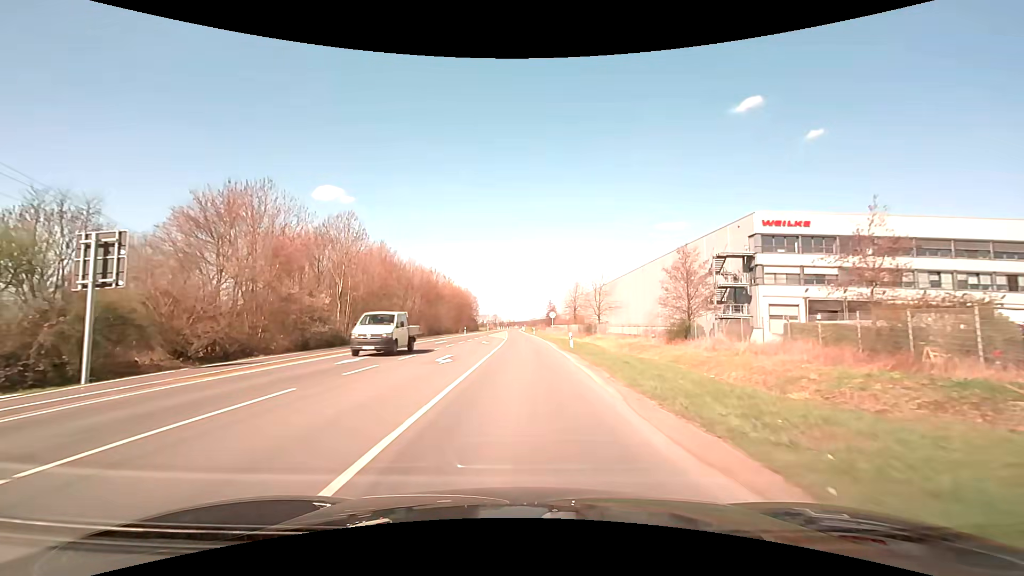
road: secondary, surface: asphalt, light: Day
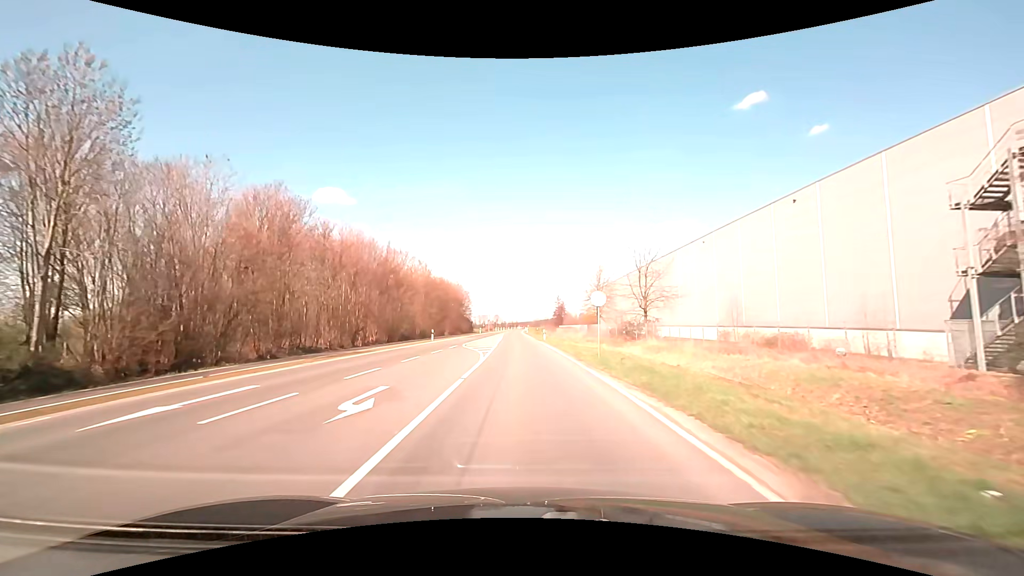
(-0.2, +30.5) m; 0°
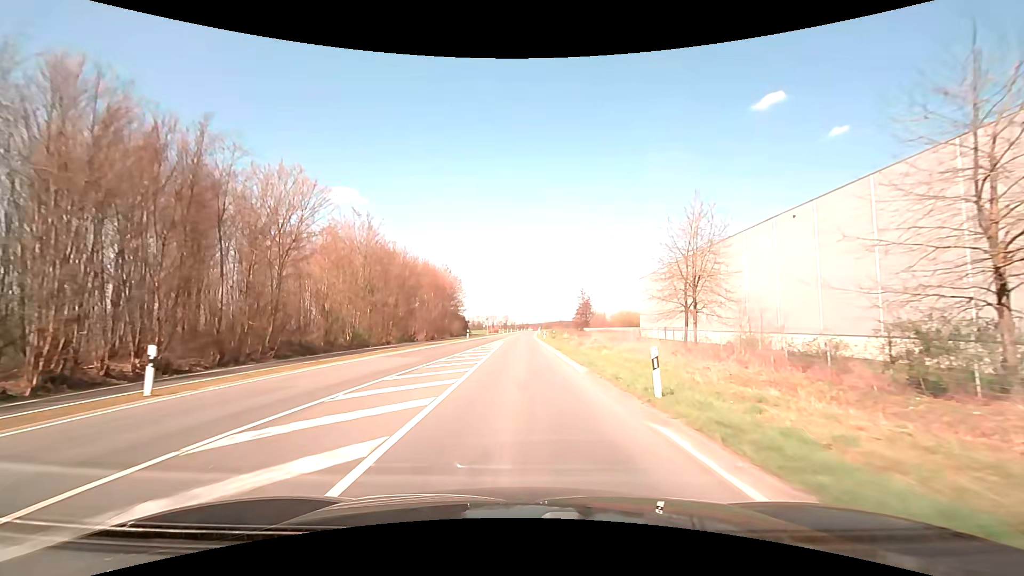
(-0.7, +38.6) m; -2°
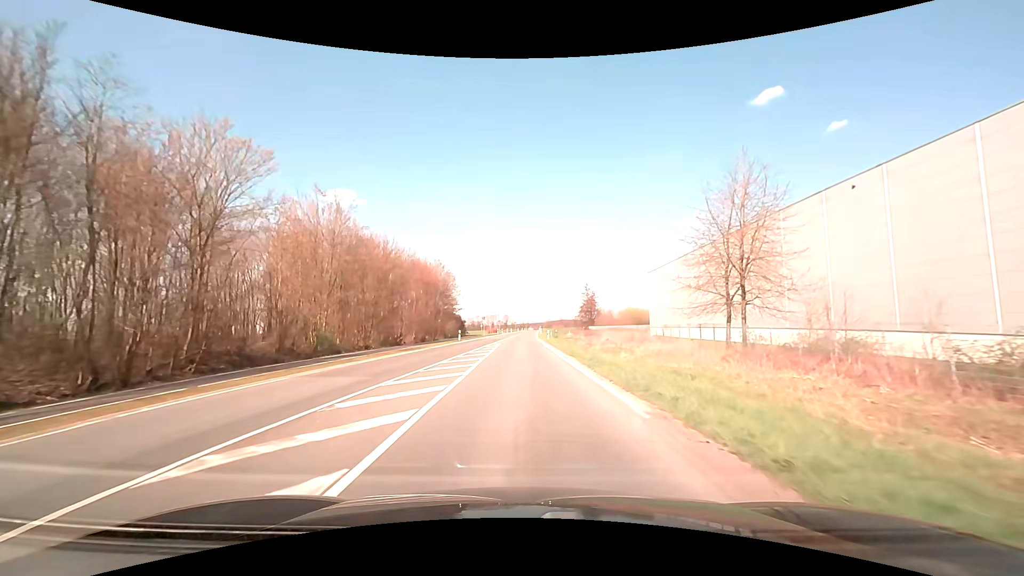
(0.0, +8.3) m; 0°
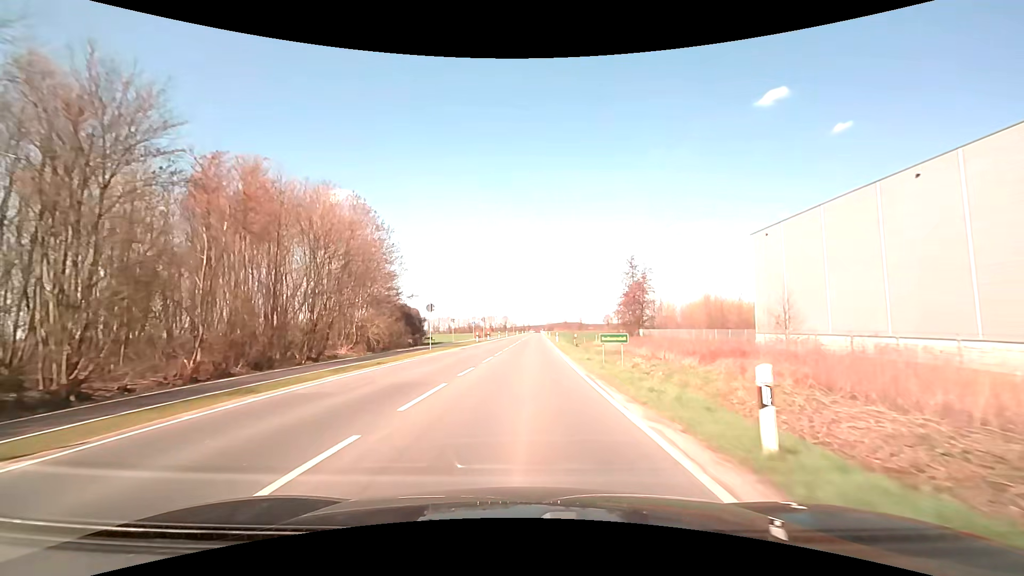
(-0.4, +47.1) m; 0°
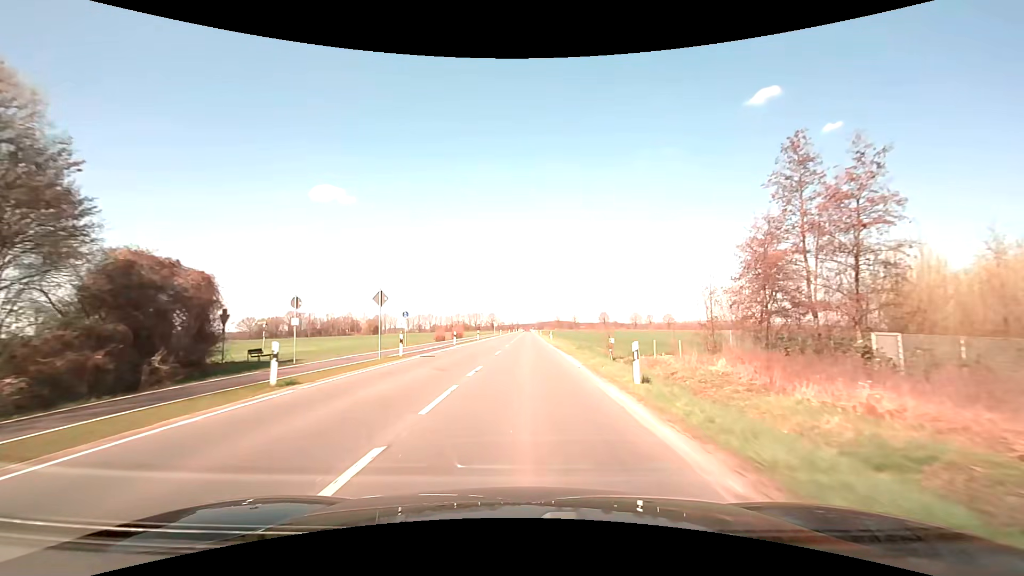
(+0.7, +43.5) m; +1°
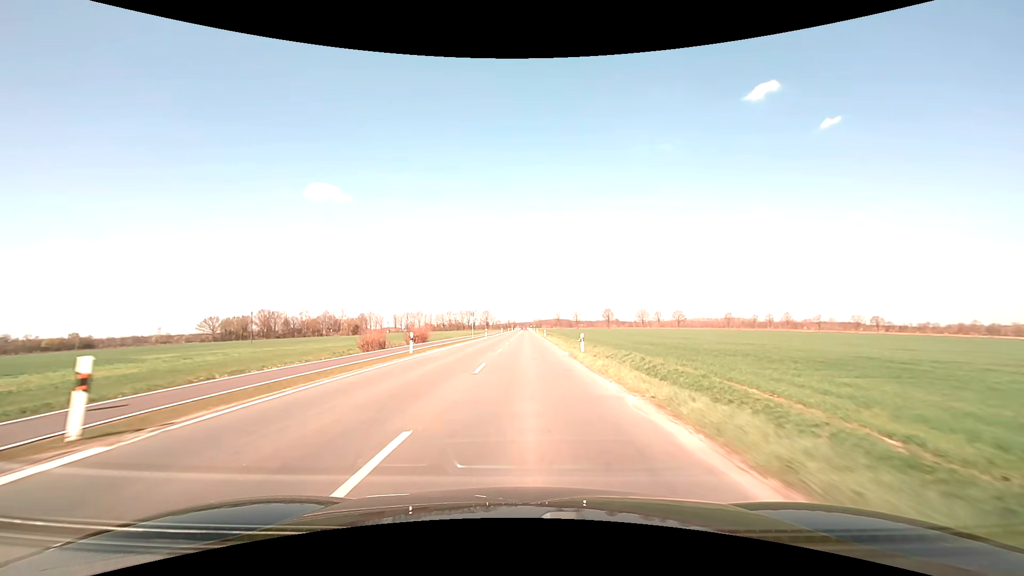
(+0.2, +35.8) m; 0°
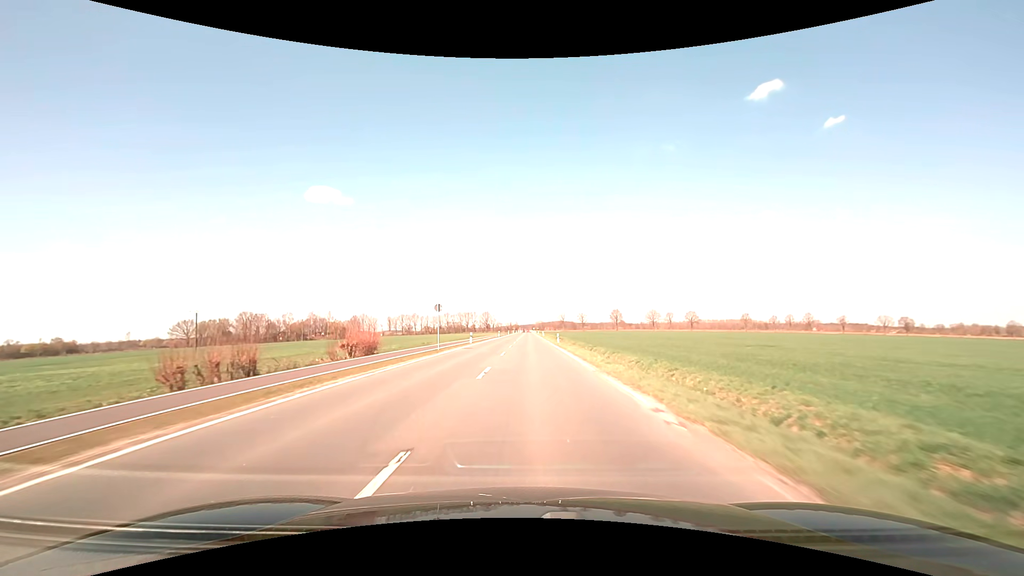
(-0.1, +25.2) m; 0°
(0, +10) (0, +20) (0, +30) (0, +40) (0, +50) (0, +60) (+1, +70) (+1, +80) (+1, +90) (+1, +100) m
